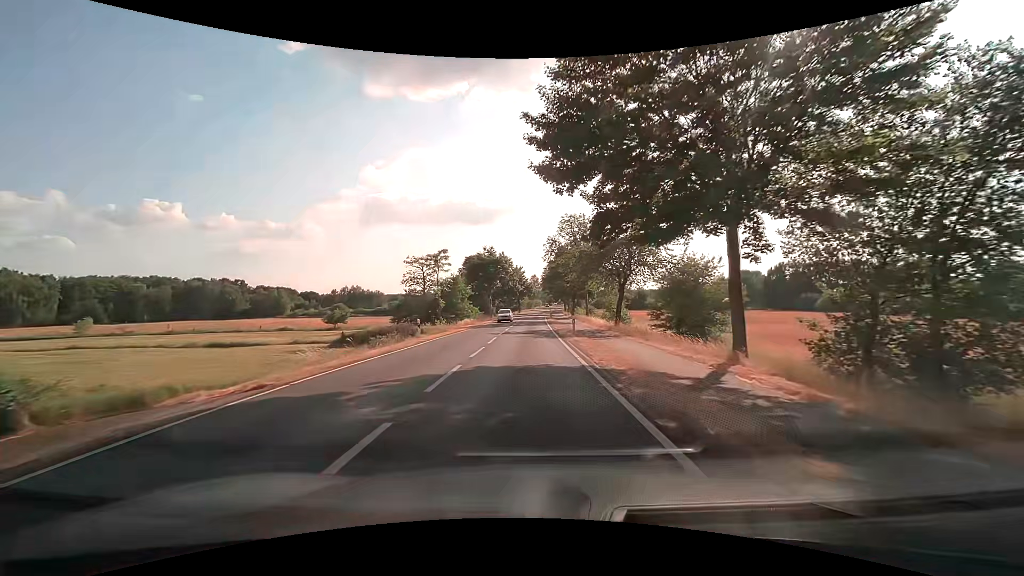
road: secondary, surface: asphalt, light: Day
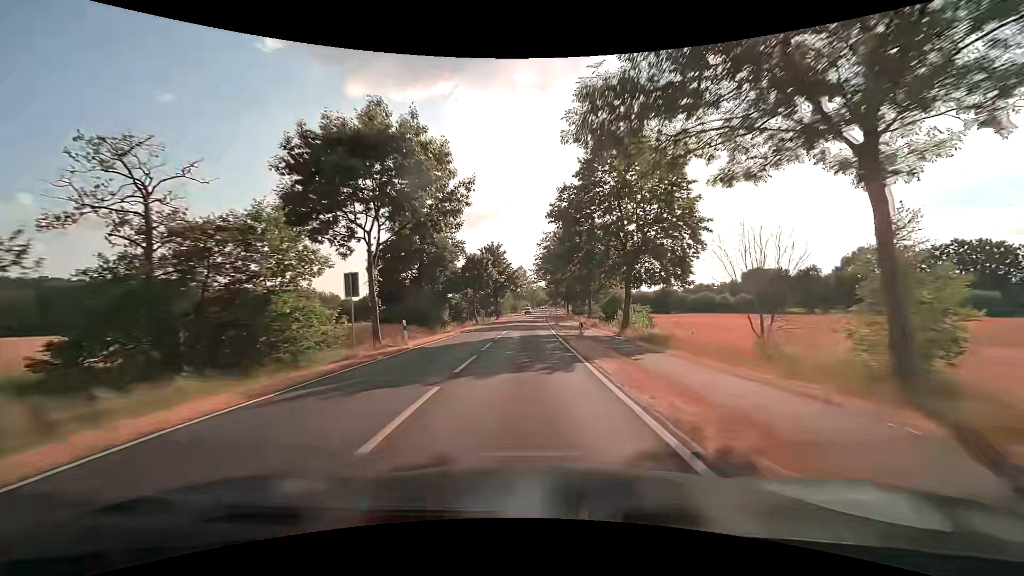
(+0.5, +54.7) m; +1°
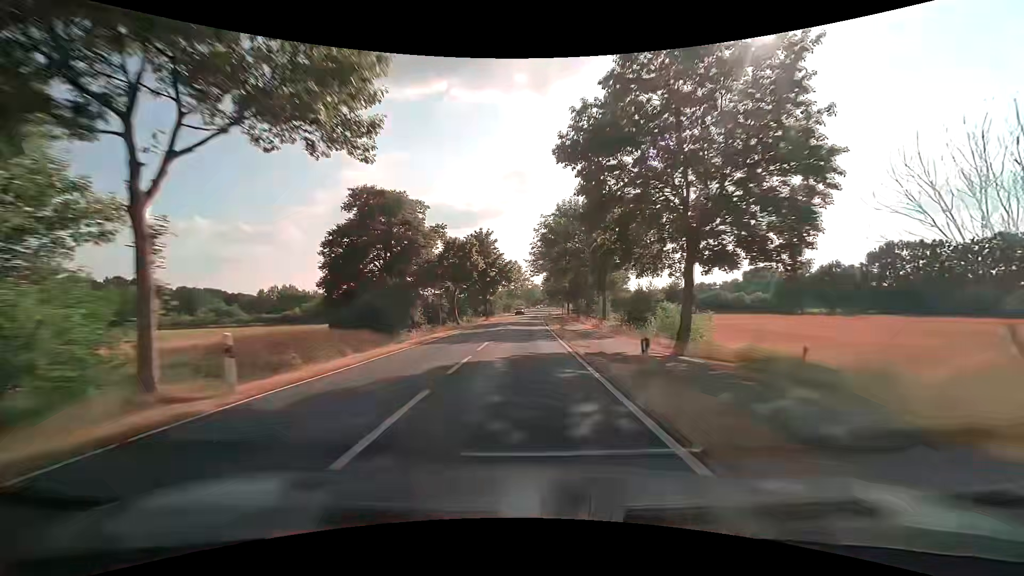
(0.0, +13.3) m; 0°
(0, +10) (0, +20) (0, +30) (0, +40) (+1, +50) (+1, +60) (+1, +70) (+1, +80) (+2, +90) (+2, +100) m
